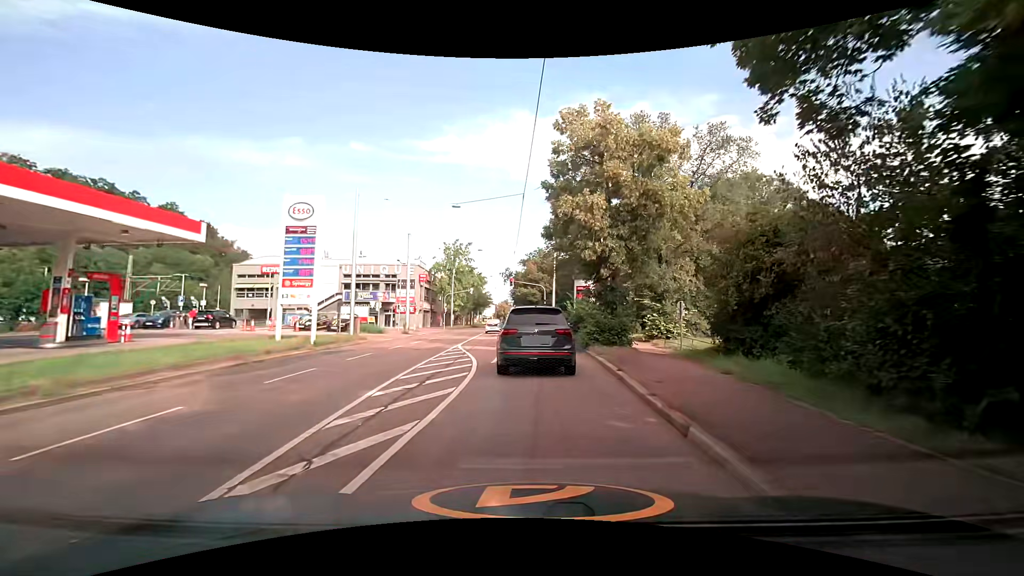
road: secondary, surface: asphalt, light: Day
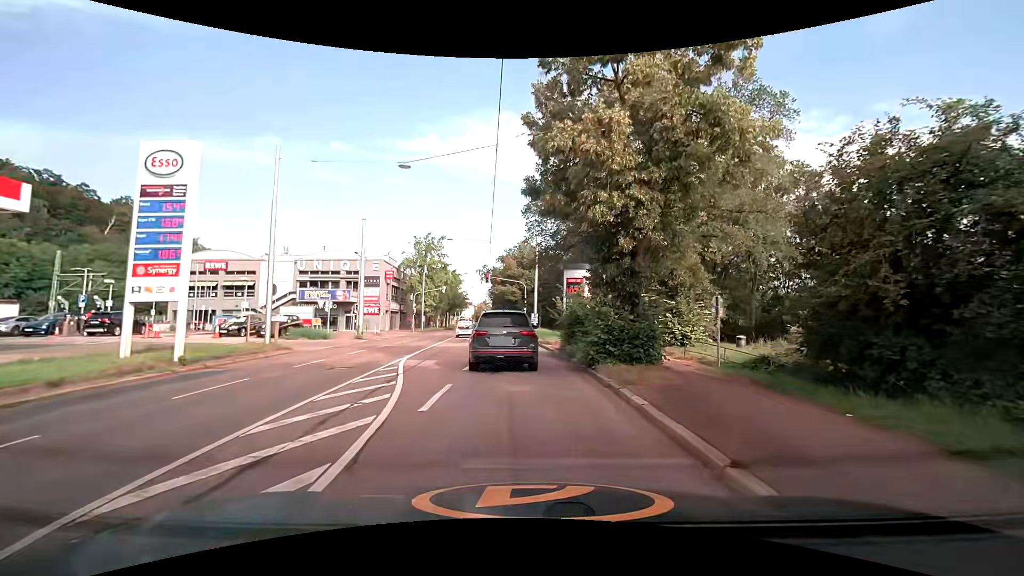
(+0.2, +7.4) m; +2°
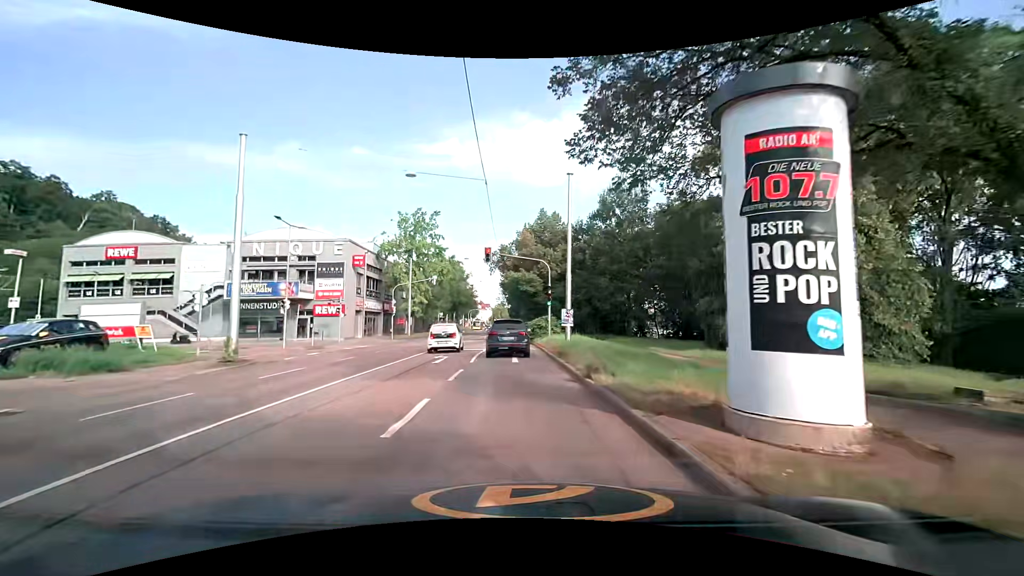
(0.0, +19.7) m; -2°
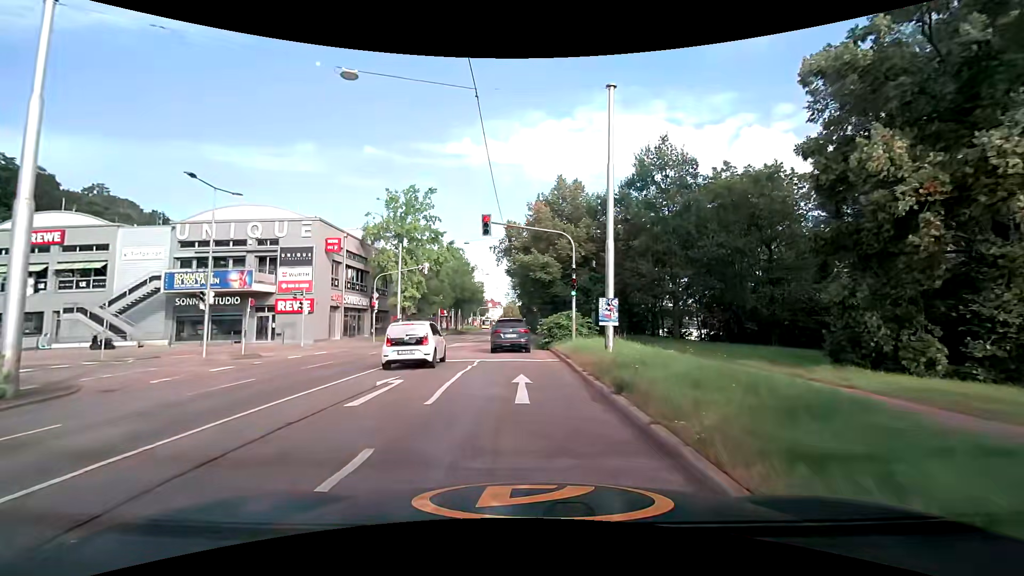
(-0.1, +9.7) m; -1°
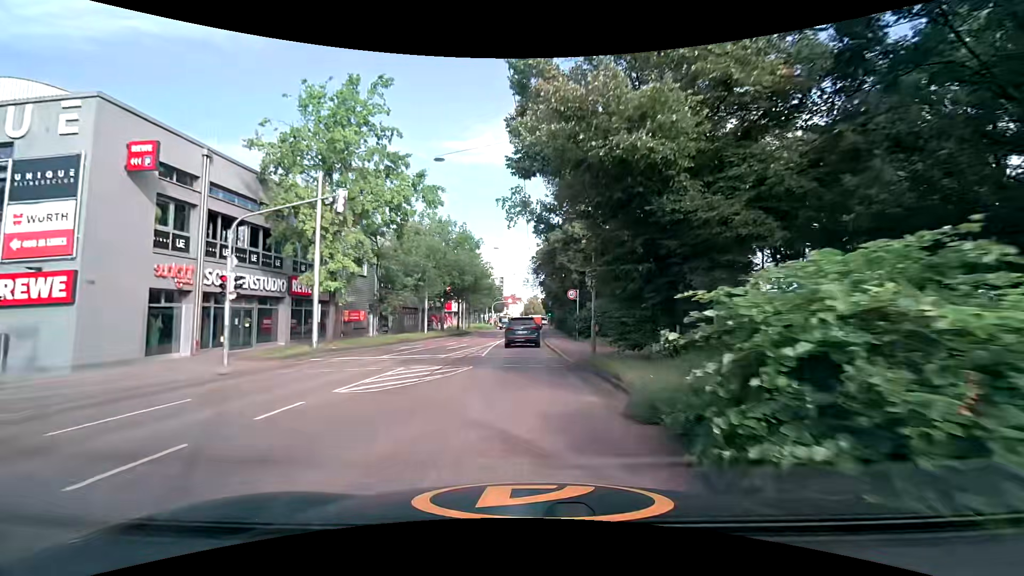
(-0.5, +22.3) m; -3°
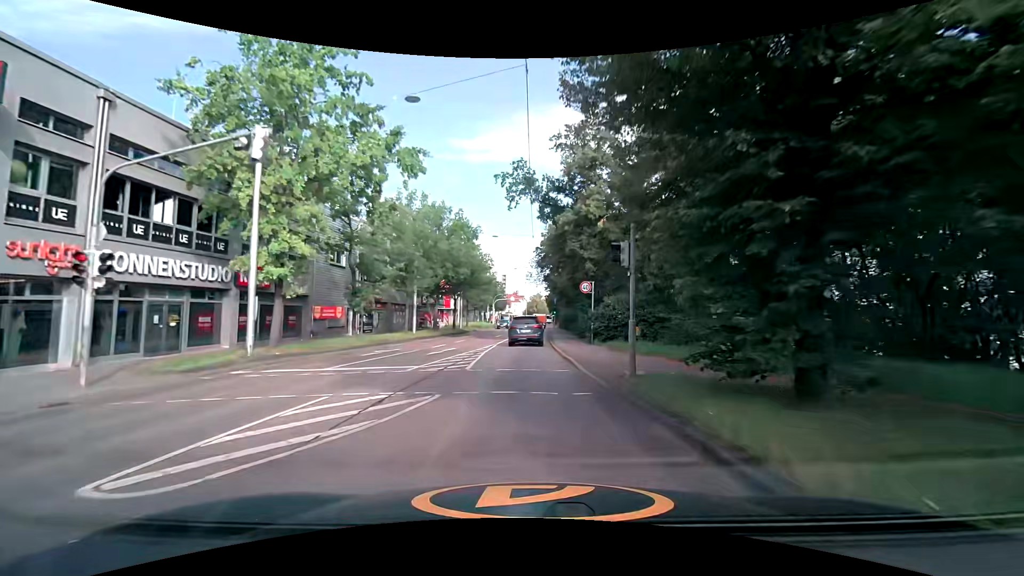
(0.0, +5.9) m; 0°
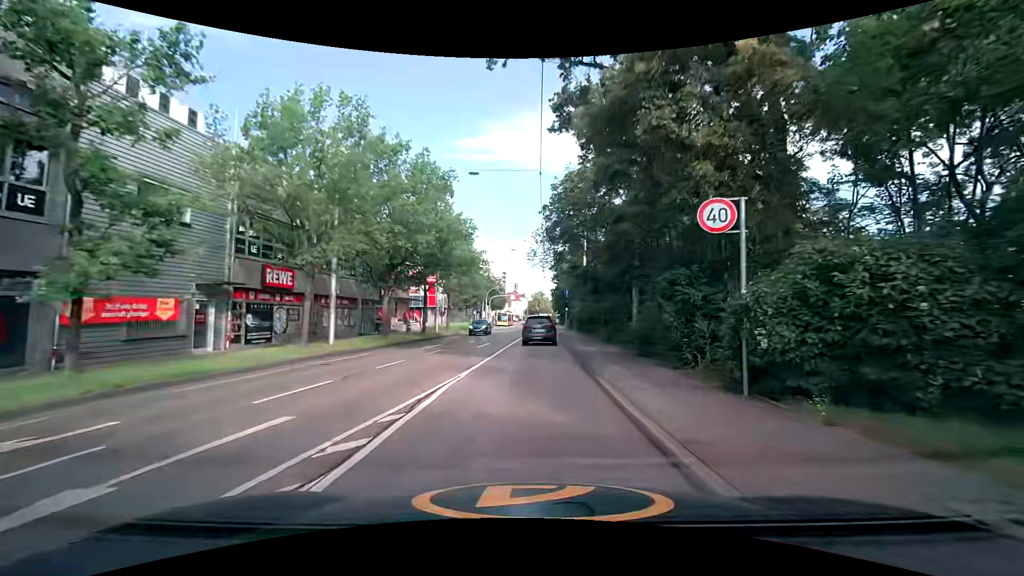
(-0.1, +17.8) m; 0°
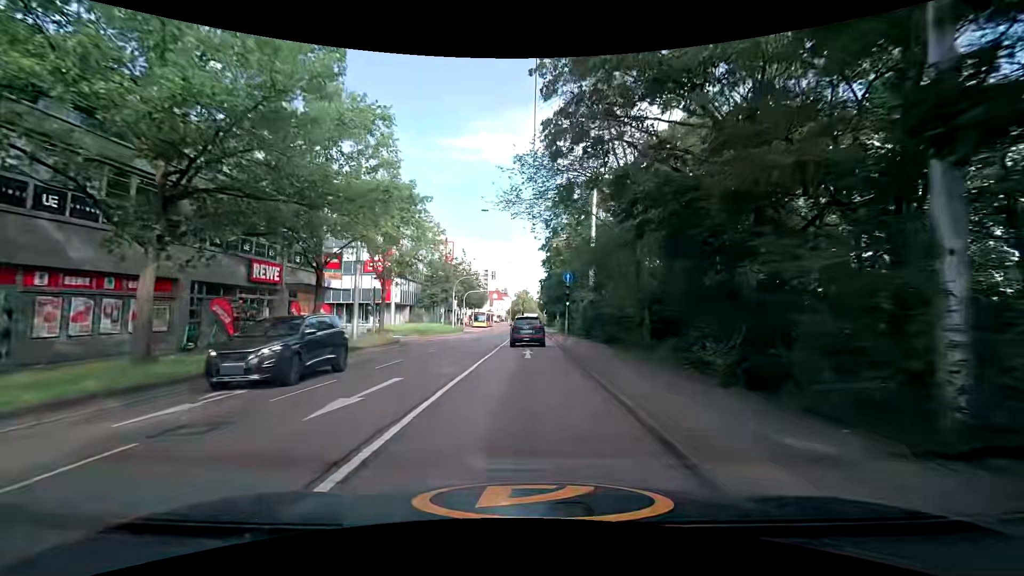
(+0.3, +18.0) m; +2°
(0, +10) (0, +20) (0, +30) (0, +40) (0, +50) (+1, +60) (+1, +70) (+1, +80) (+1, +90) (+1, +100) m
